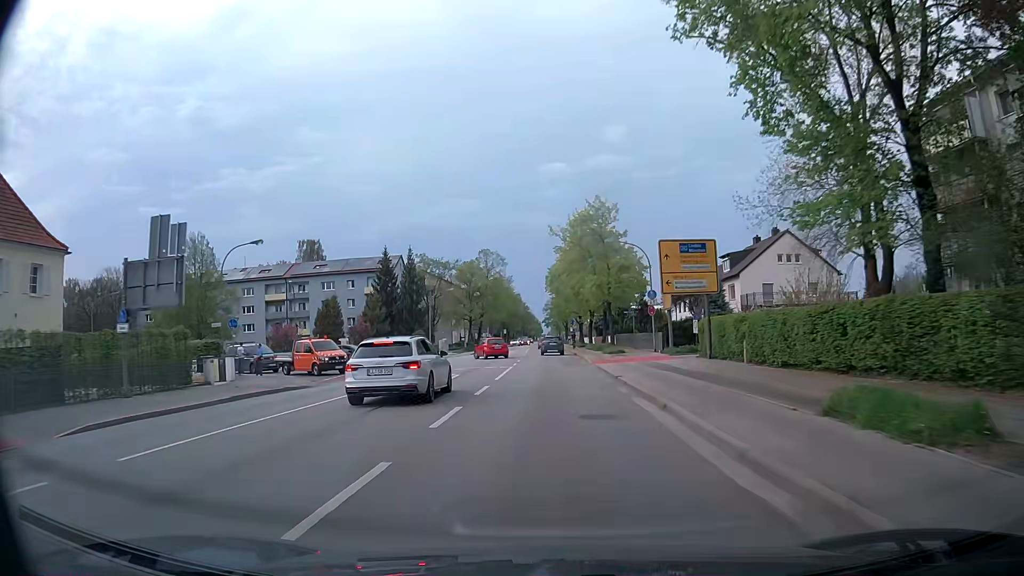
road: secondary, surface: asphalt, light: Day
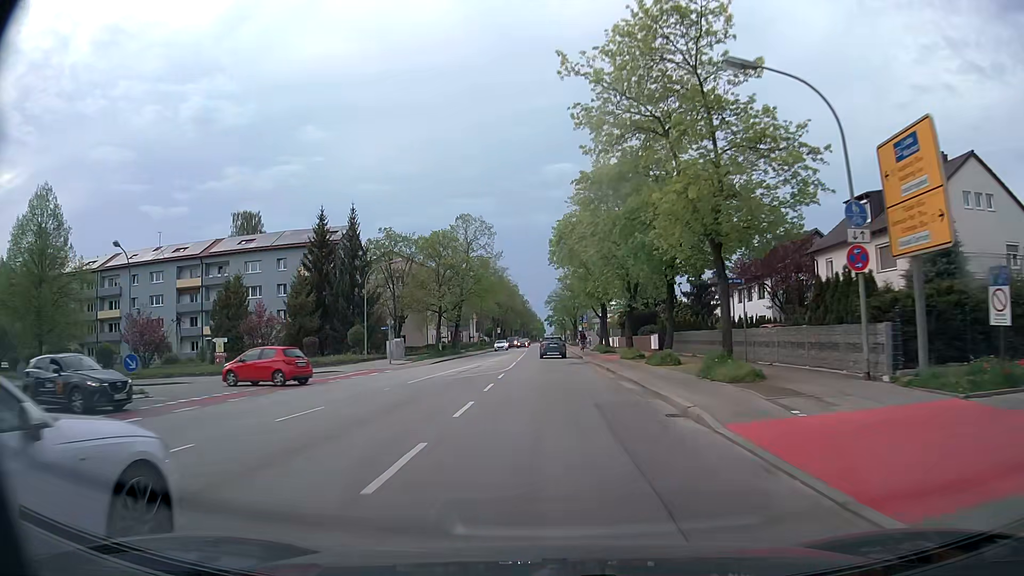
(-0.2, +28.5) m; 0°
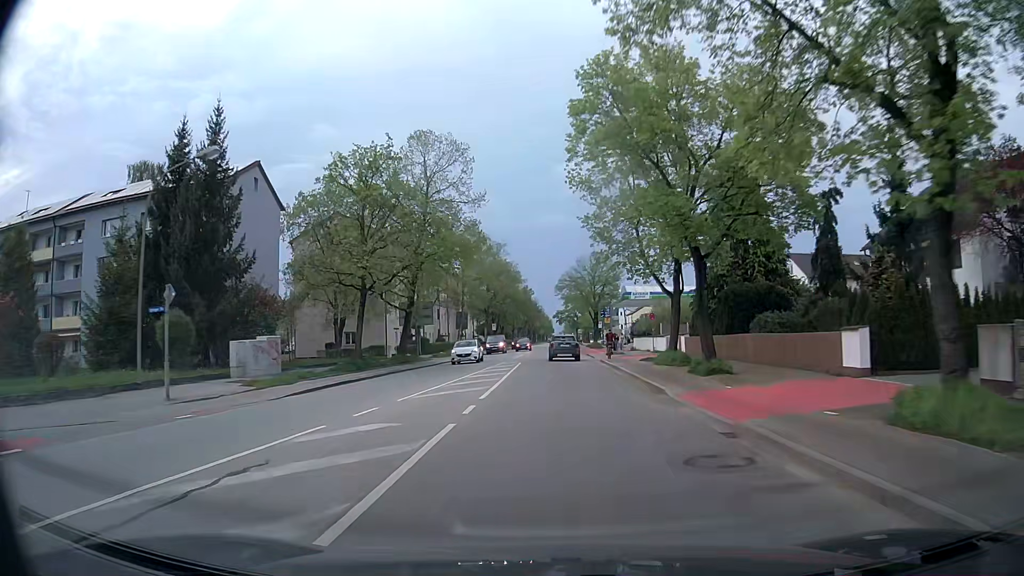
(-0.3, +29.2) m; -1°
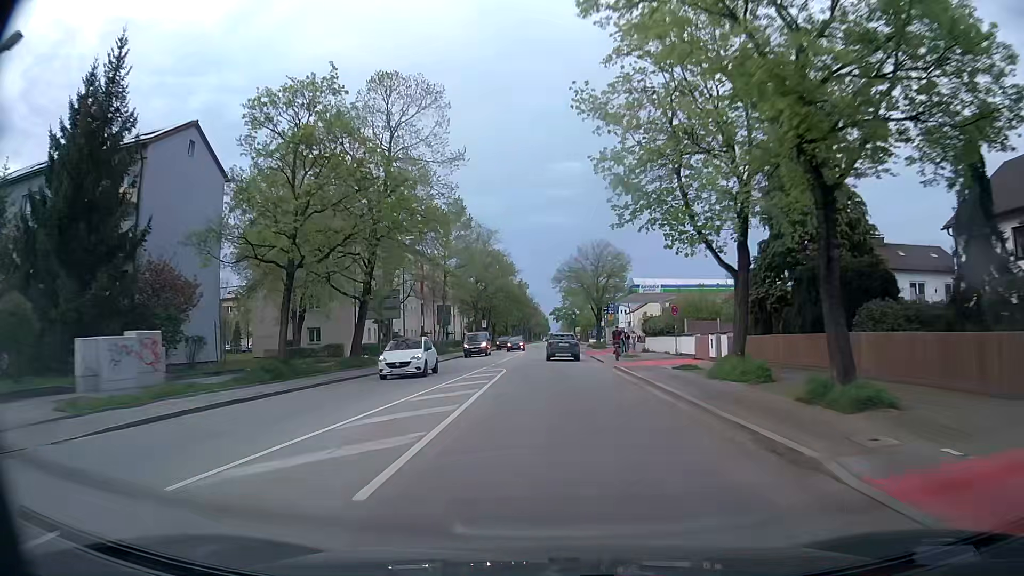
(0.0, +9.8) m; 0°
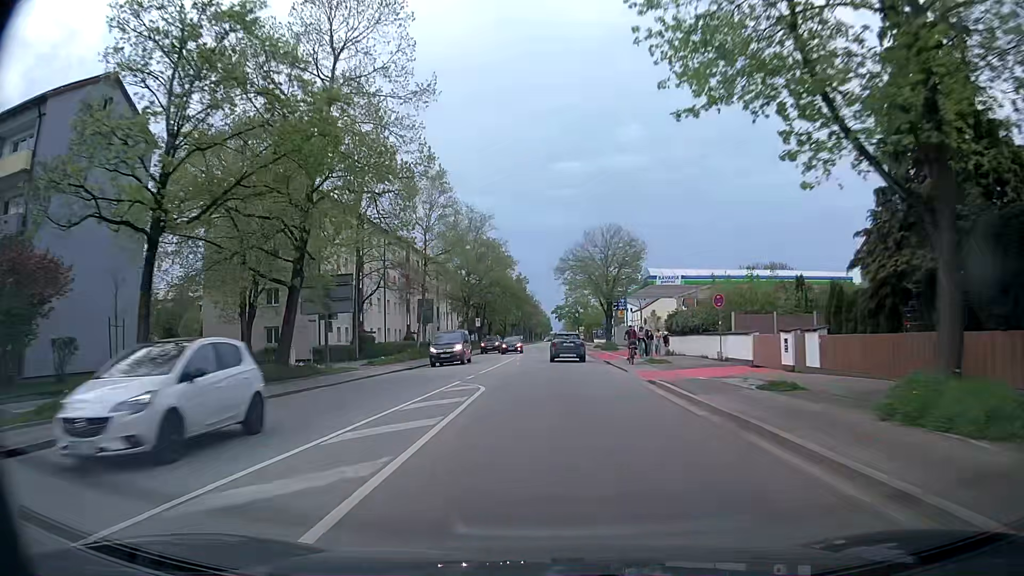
(0.0, +9.6) m; 0°
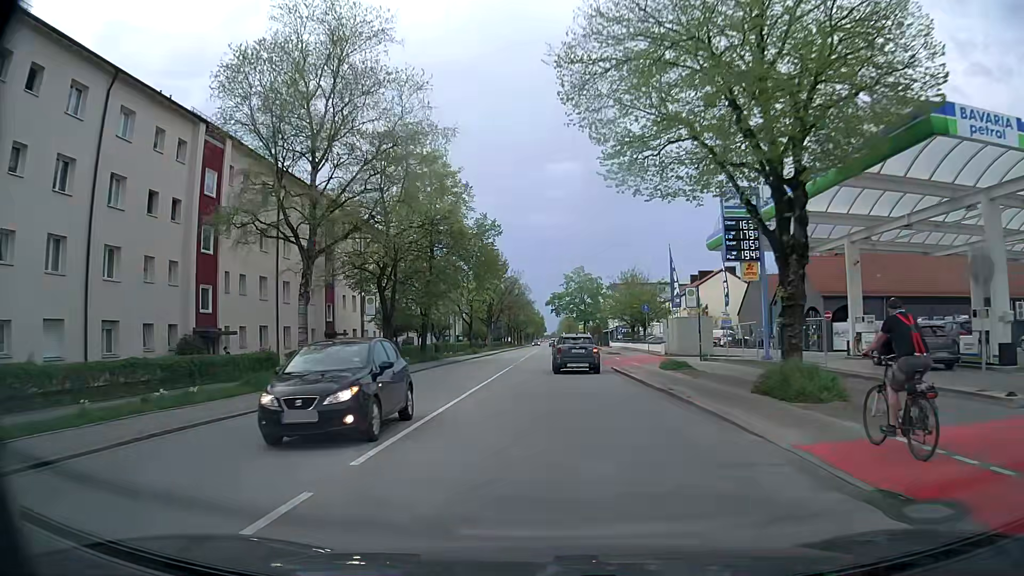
(0.0, +45.1) m; 0°
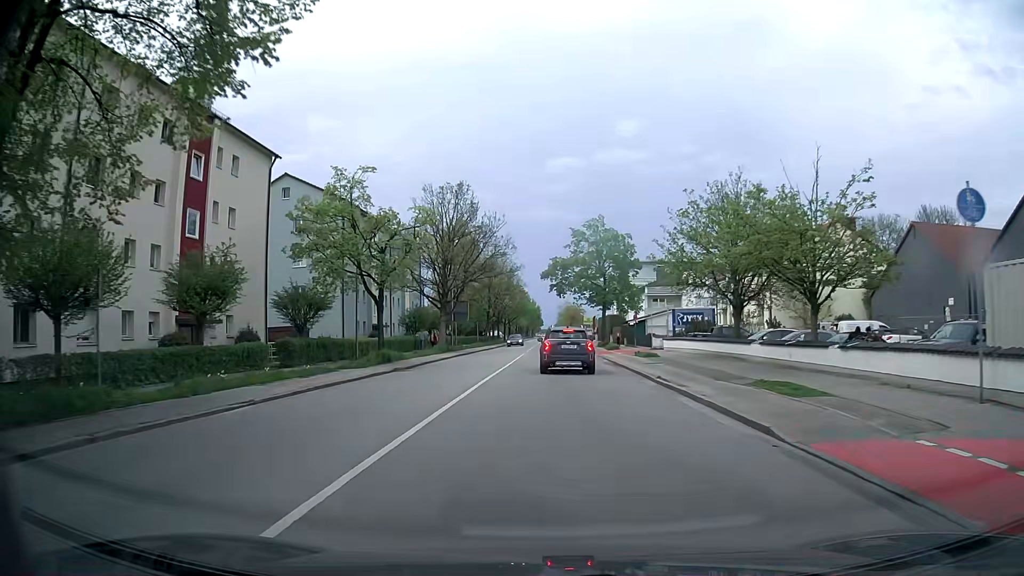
(+0.1, +38.8) m; +1°
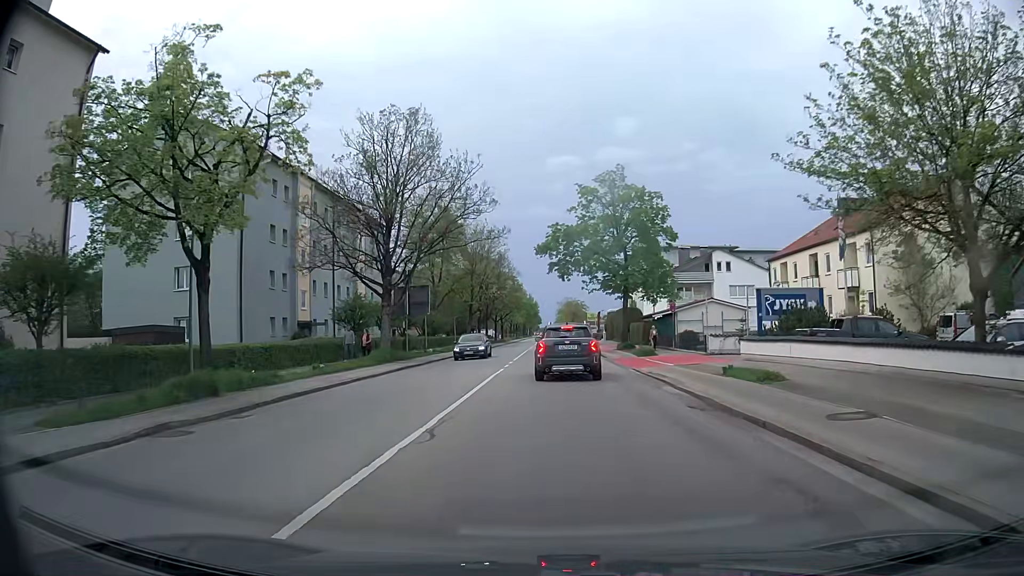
(-0.1, +18.2) m; 0°
(0, +10) (0, +20) (0, +30) (0, +40) (0, +50) (0, +60) (0, +70) (0, +80) (0, +90) (0, +100) m
